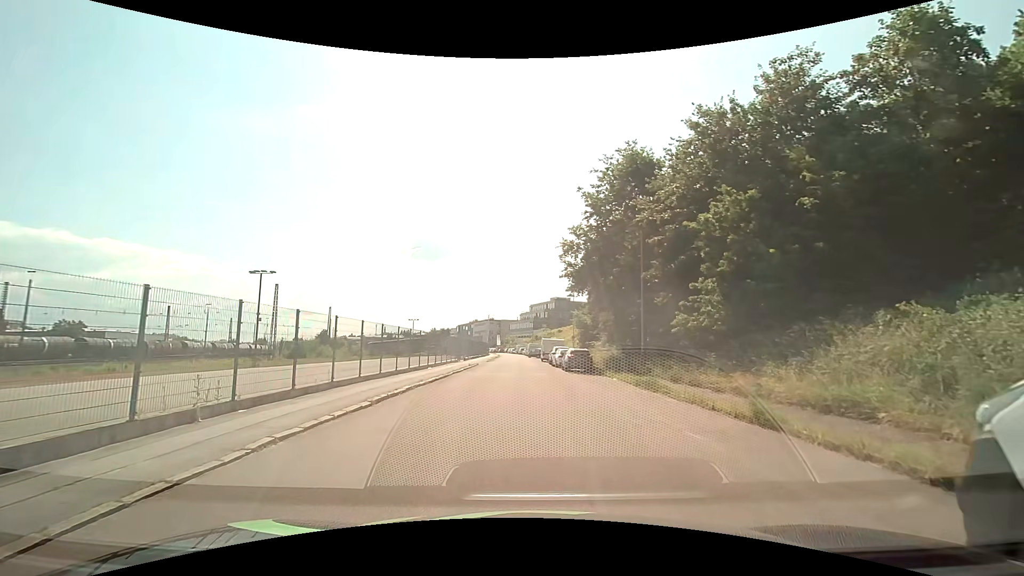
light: Day
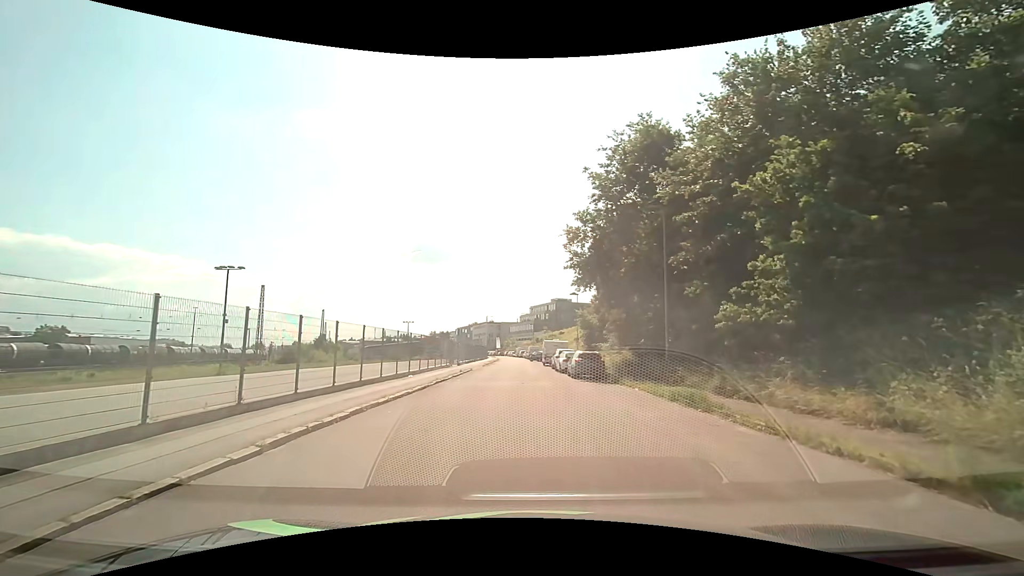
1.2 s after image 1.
(-0.1, +4.9) m; 0°
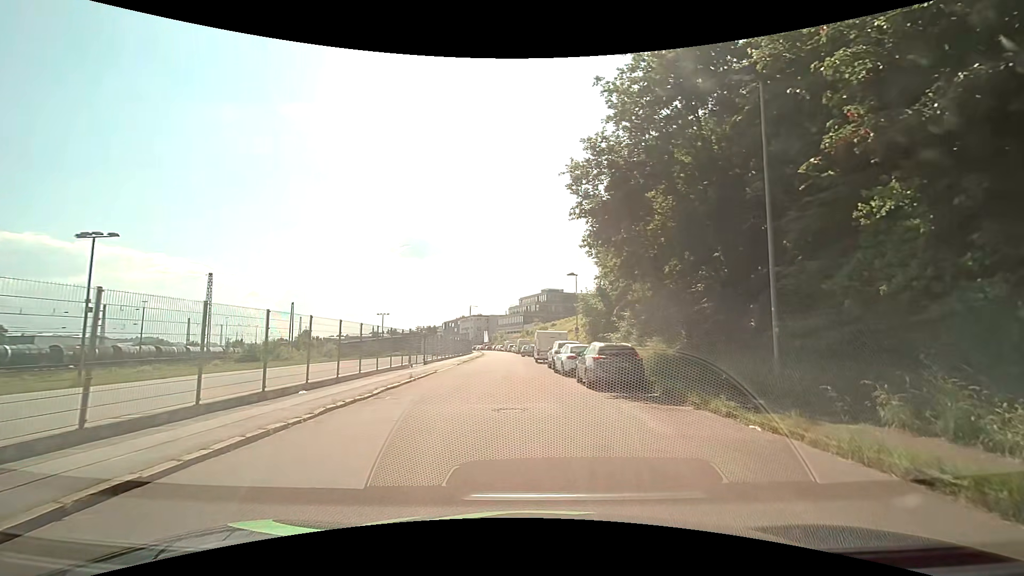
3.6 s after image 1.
(-0.1, +10.6) m; +1°
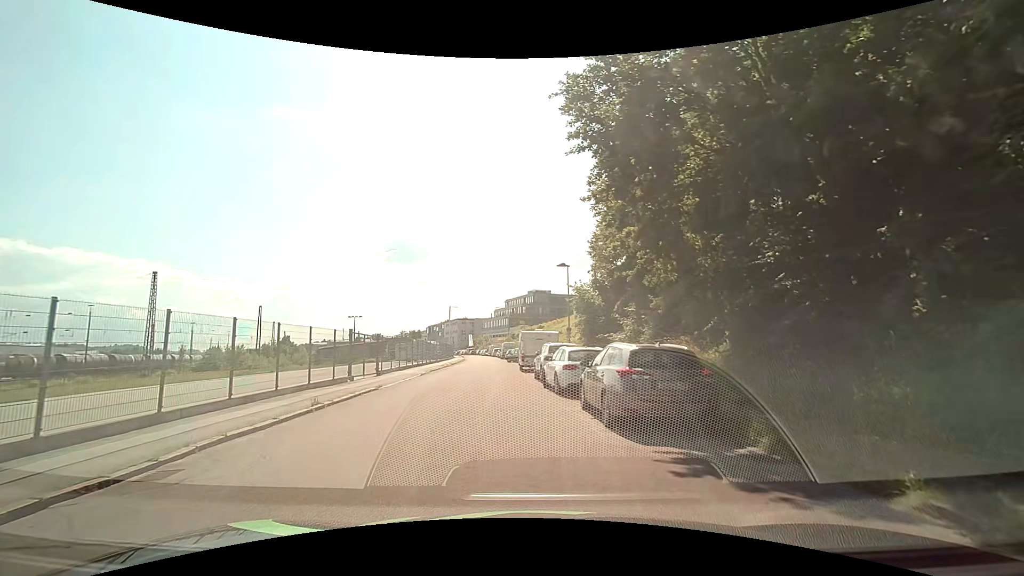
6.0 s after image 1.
(+0.2, +7.1) m; +2°
